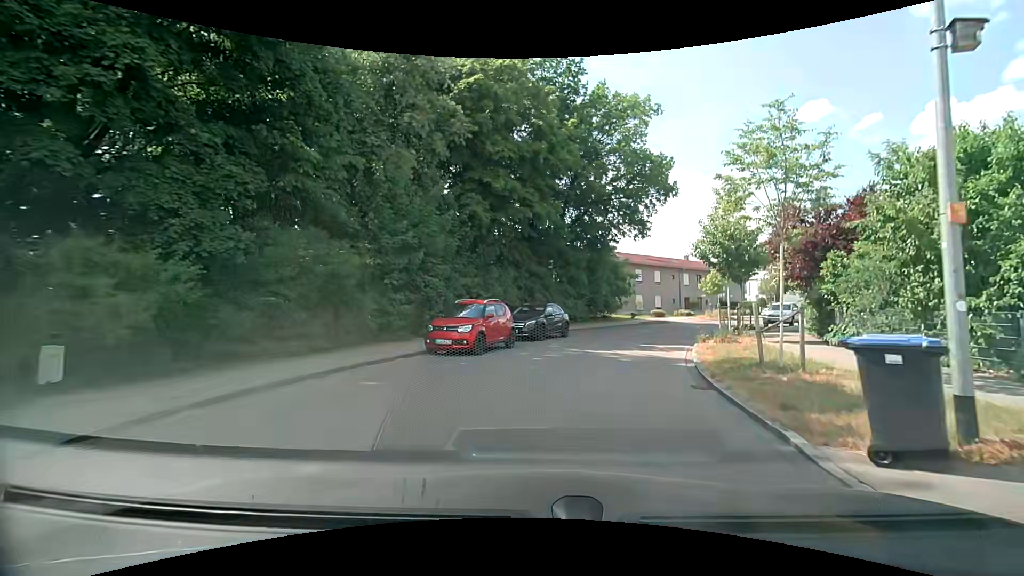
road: residential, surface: asphalt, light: Day
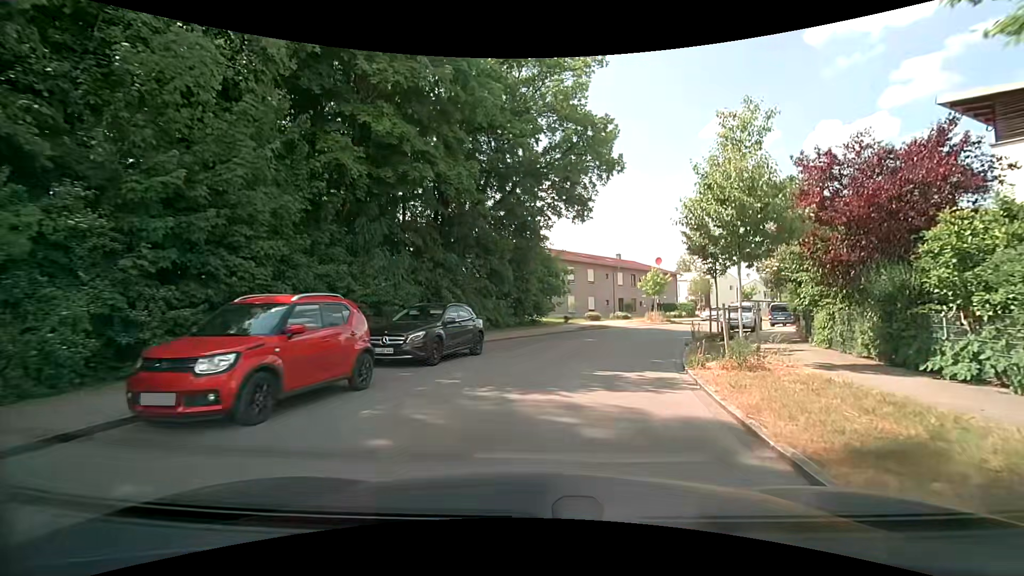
(+0.6, +7.9) m; +7°
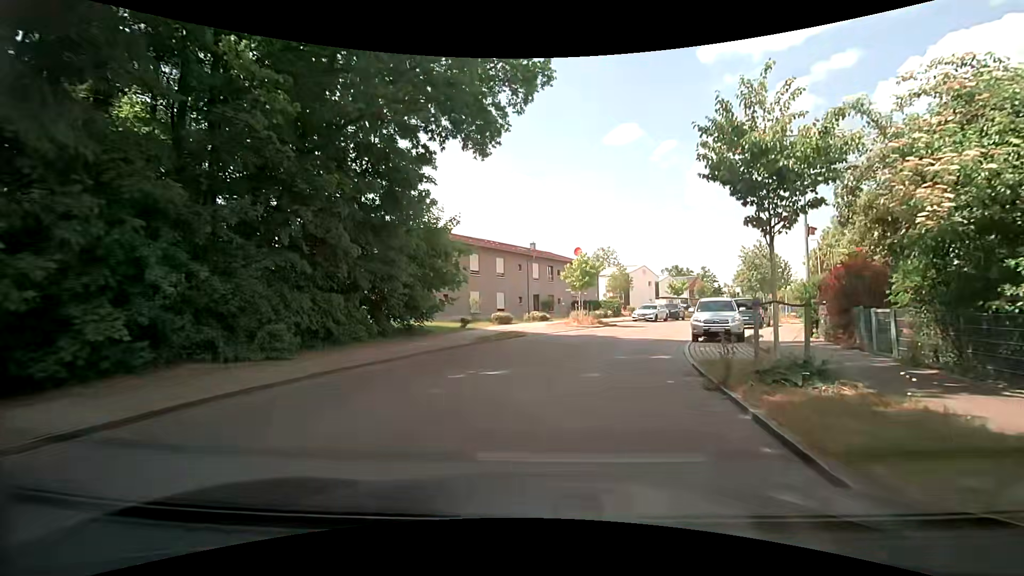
(+1.2, +11.6) m; +10°
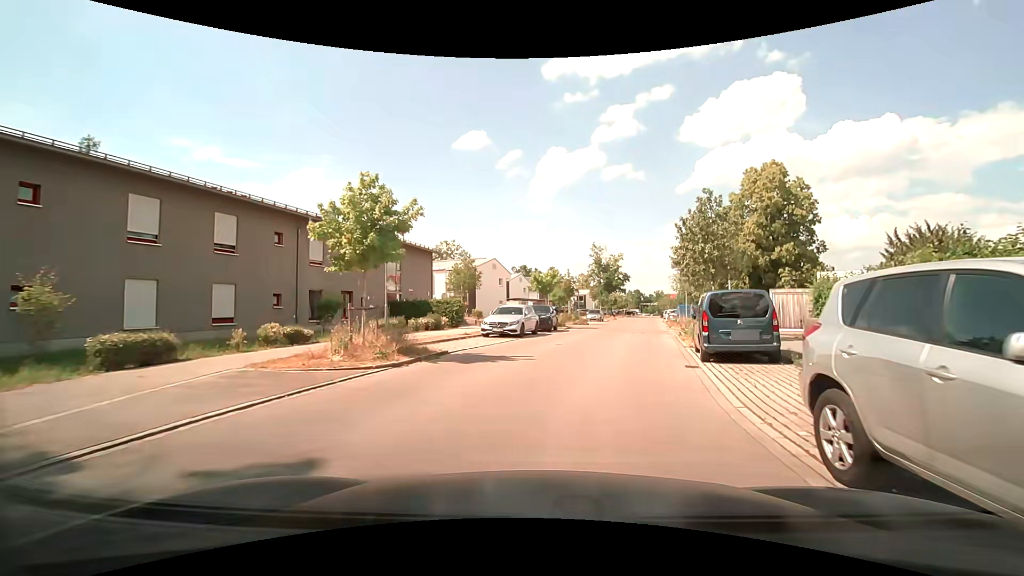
(+2.9, +18.8) m; +18°
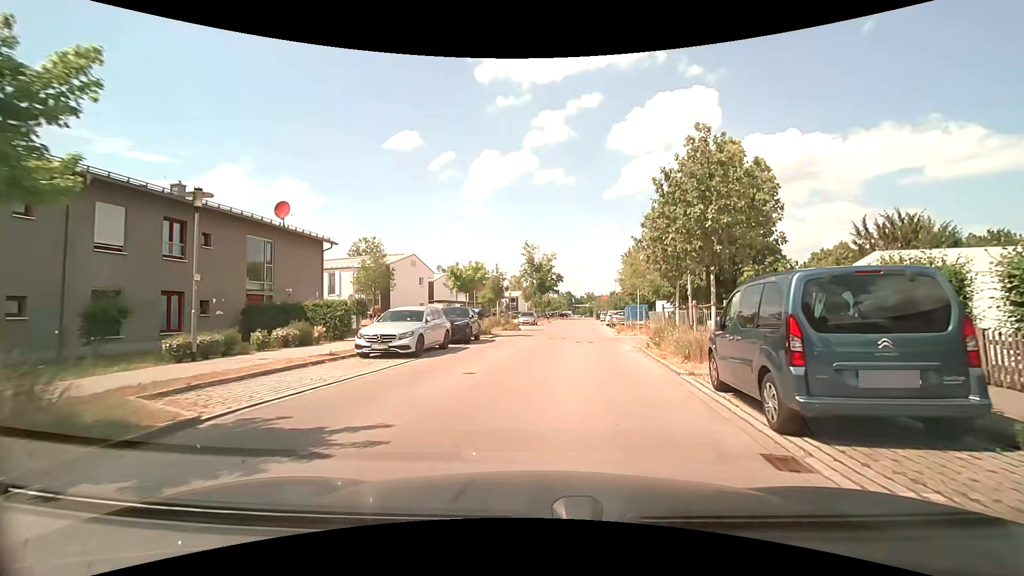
(+0.6, +7.7) m; +7°
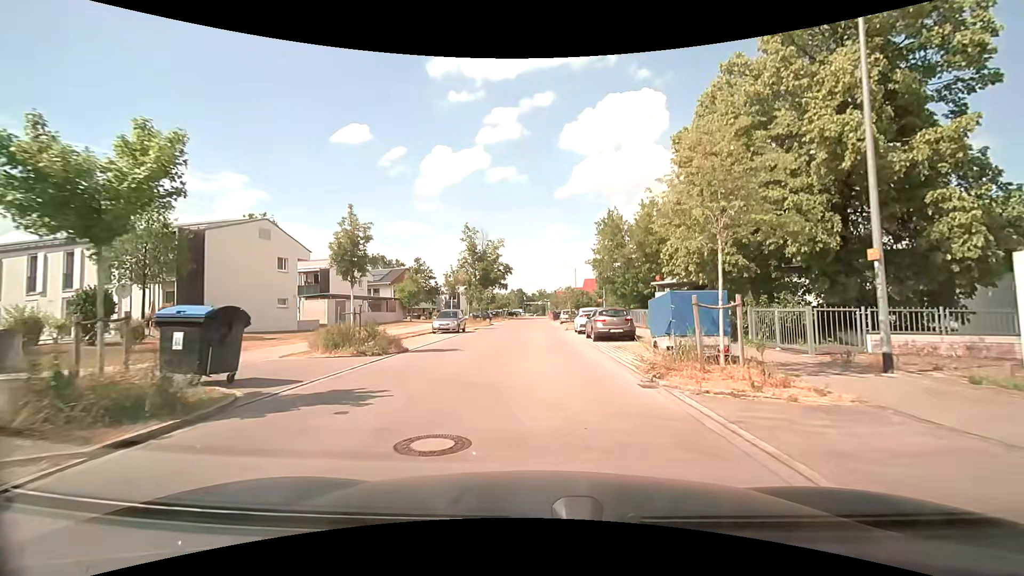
(+1.6, +20.1) m; +6°
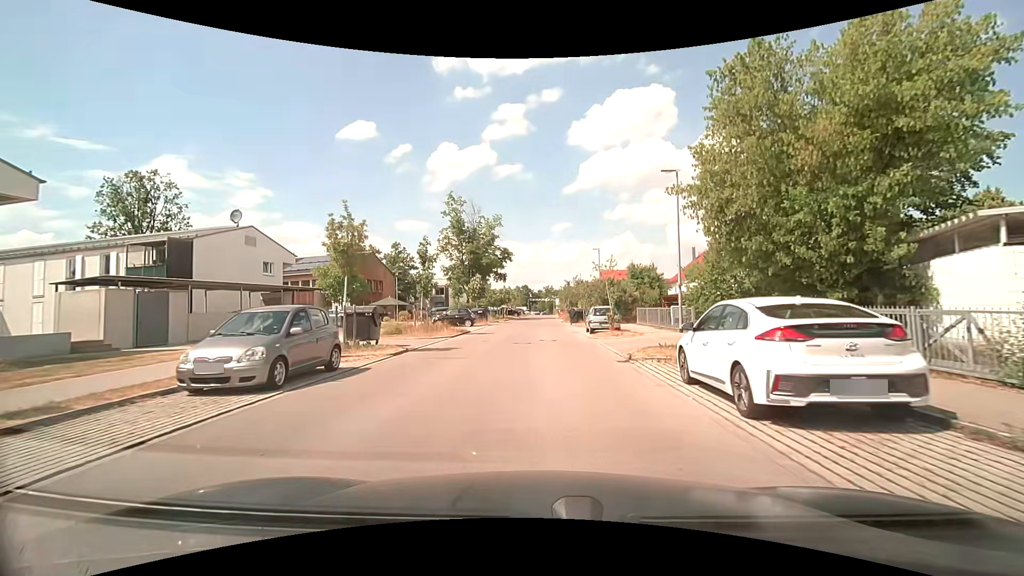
(-0.2, +22.2) m; -1°
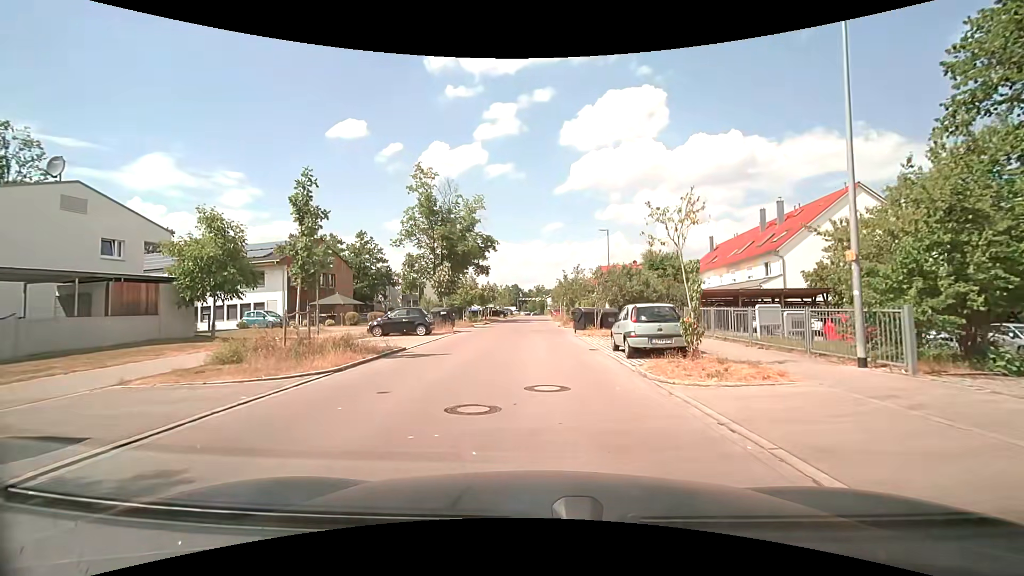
(+0.2, +13.2) m; +2°
